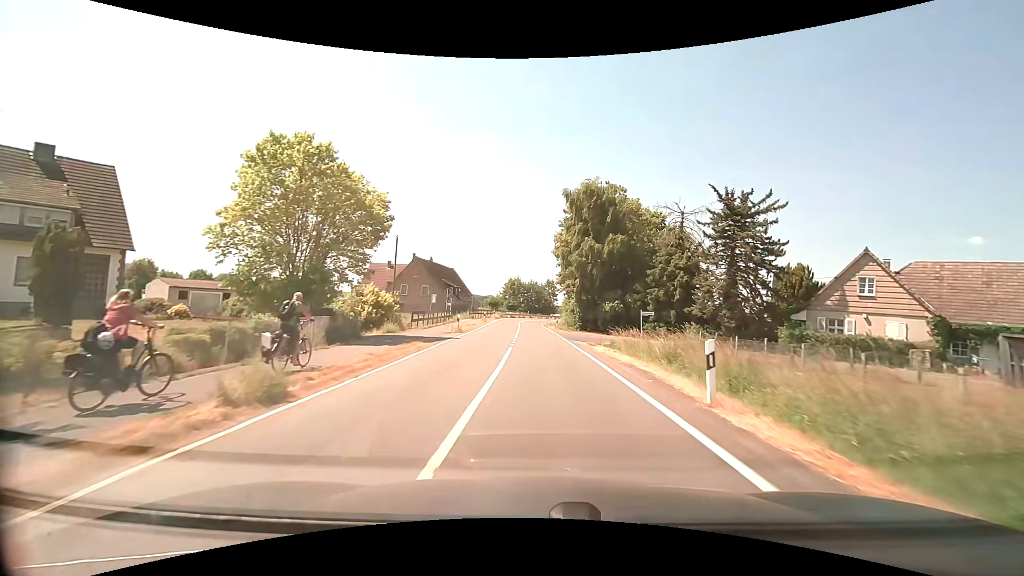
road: secondary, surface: asphalt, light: Day
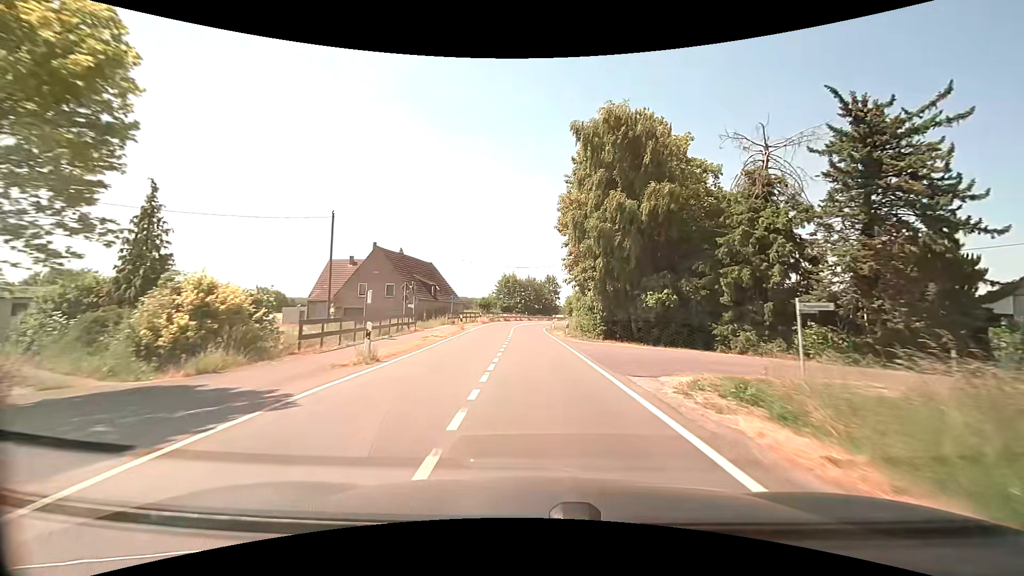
(+0.1, +16.1) m; 0°
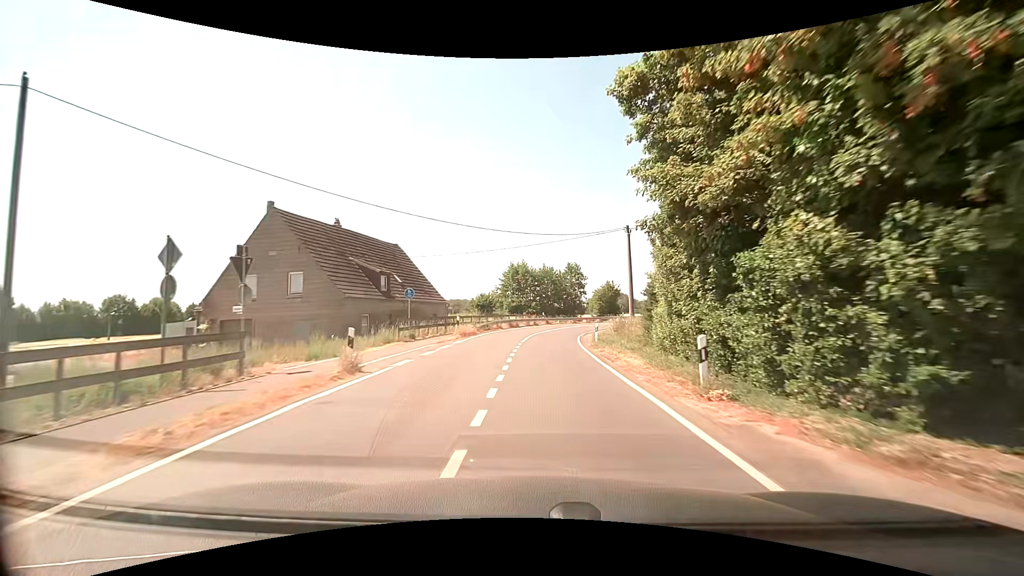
(-0.4, +23.8) m; -2°
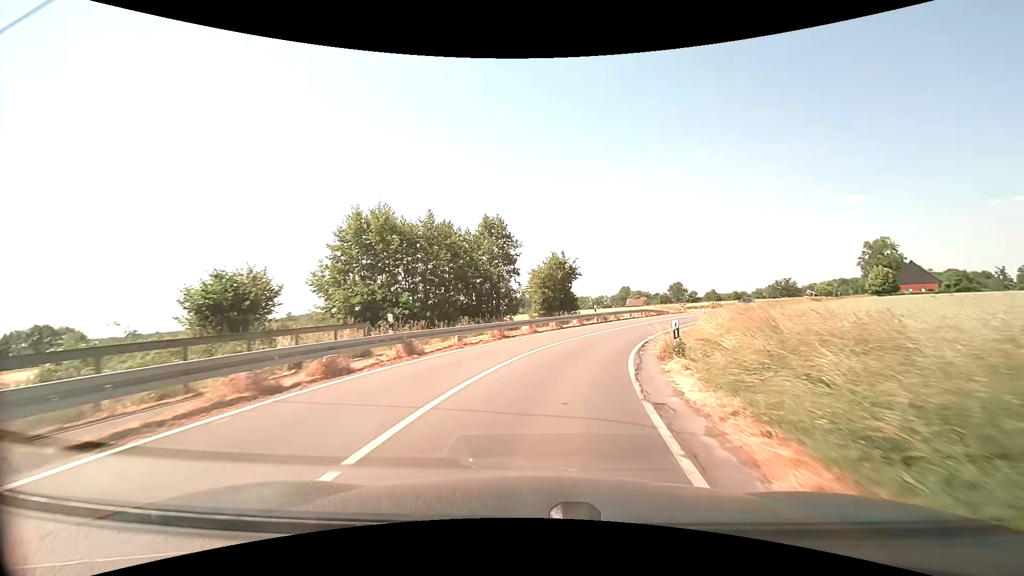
(+2.3, +38.8) m; +9°
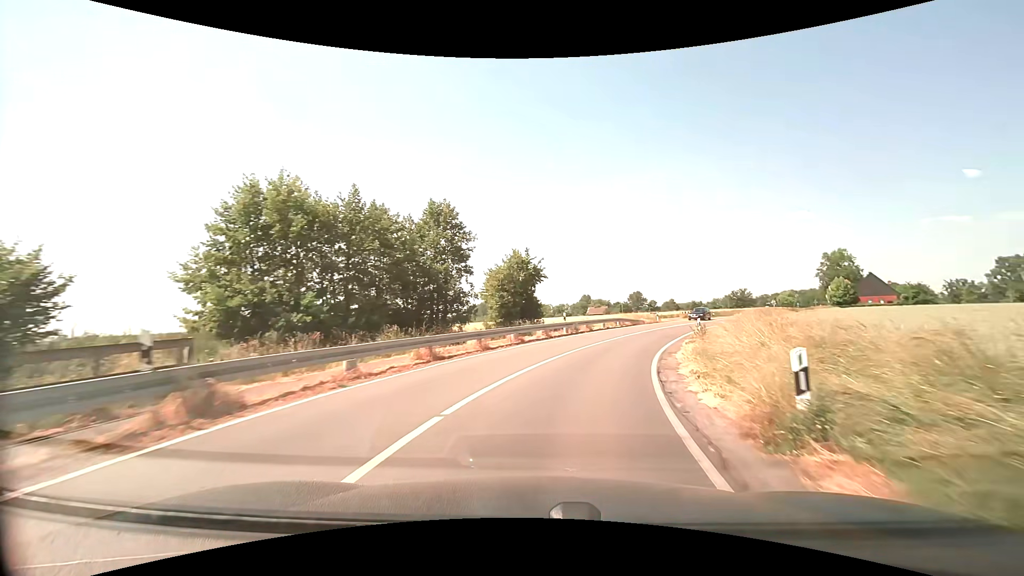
(+0.3, +7.7) m; +5°
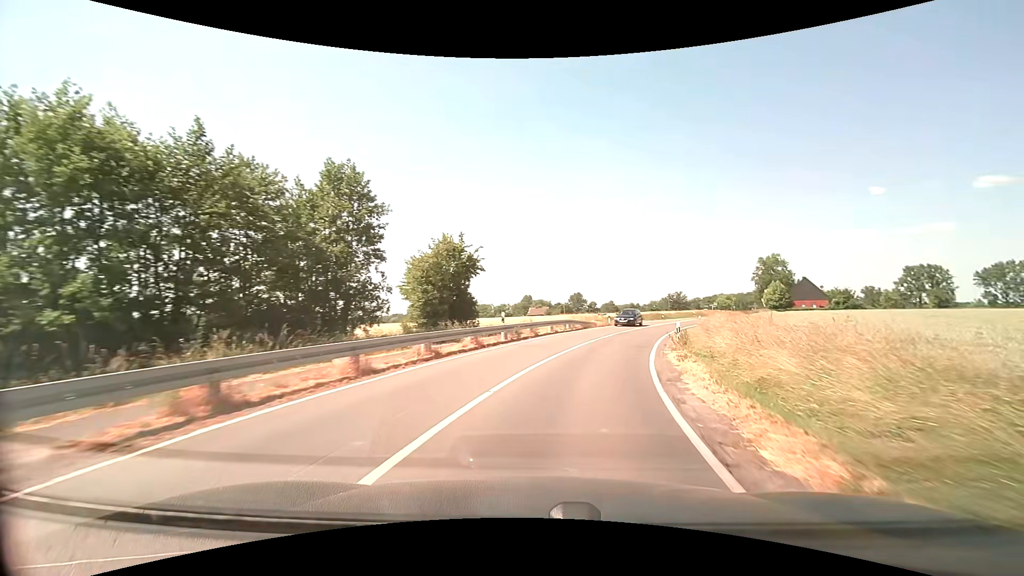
(+0.3, +7.6) m; +6°
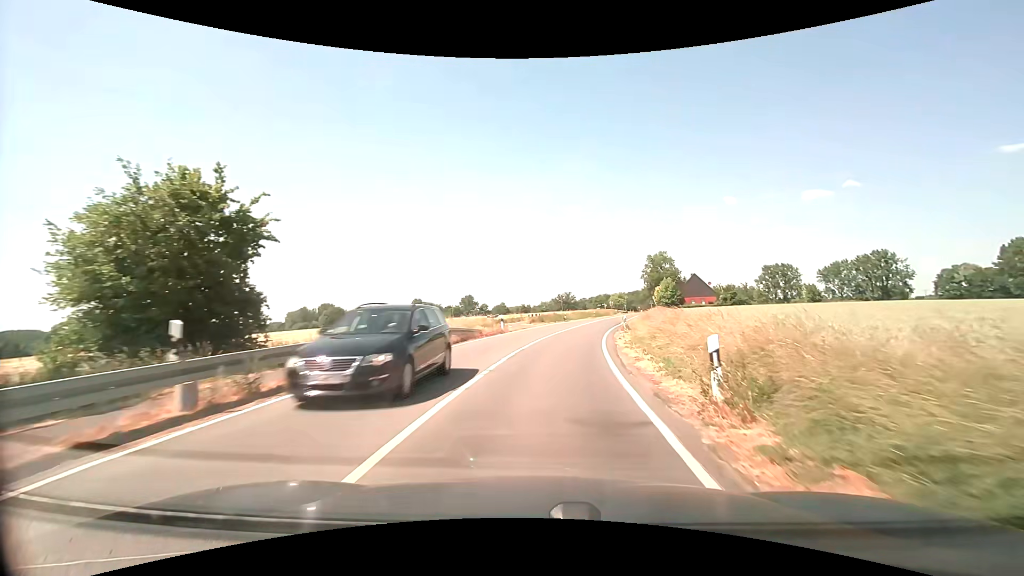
(+1.8, +14.8) m; +13°
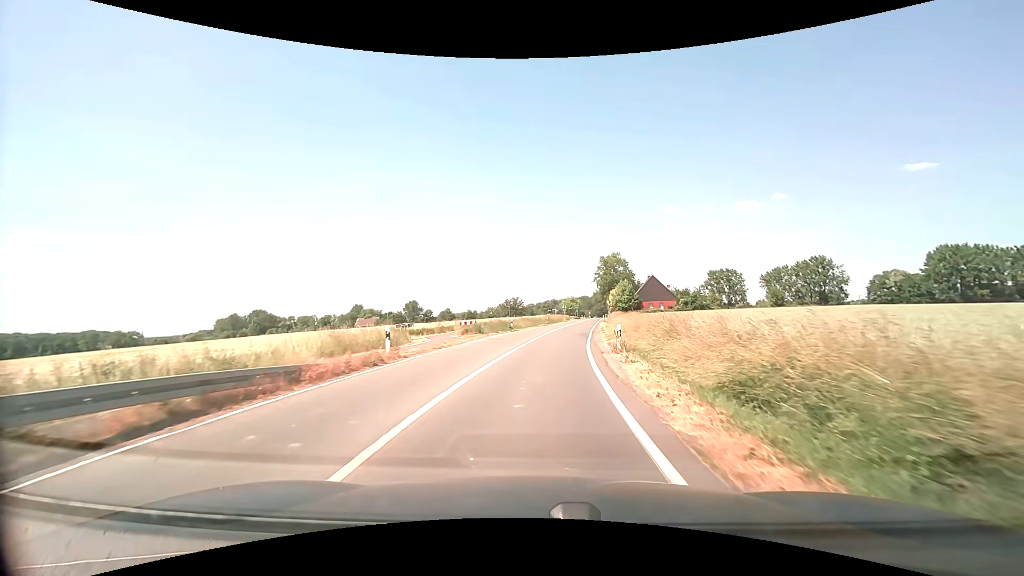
(+0.8, +15.1) m; +6°
(0, +10) (+1, +20) (+2, +30) (+3, +40) (+5, +50) (+6, +60) (+7, +70) (+9, +79) (+10, +89) (+11, +99) m
